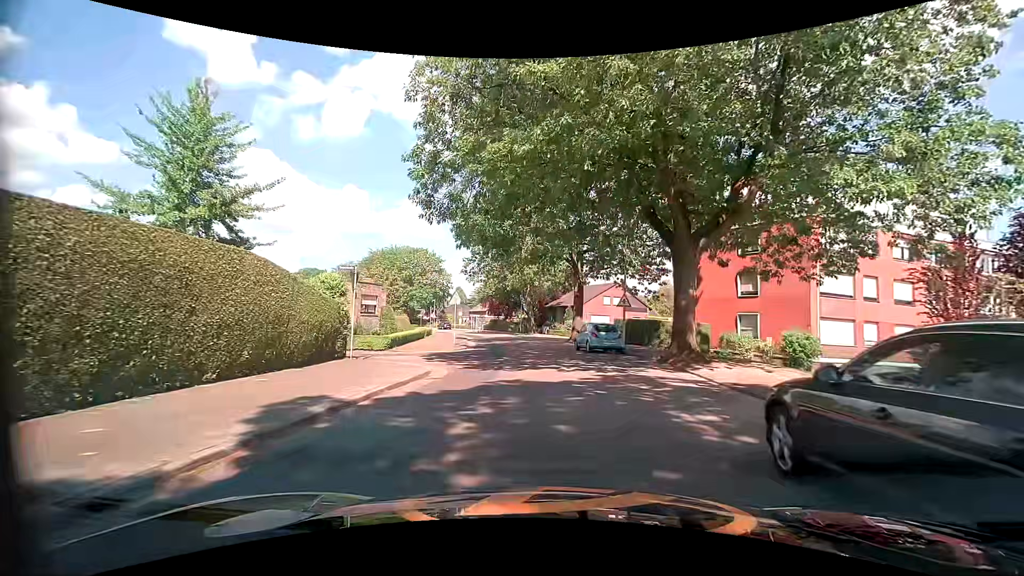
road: tertiary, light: Day
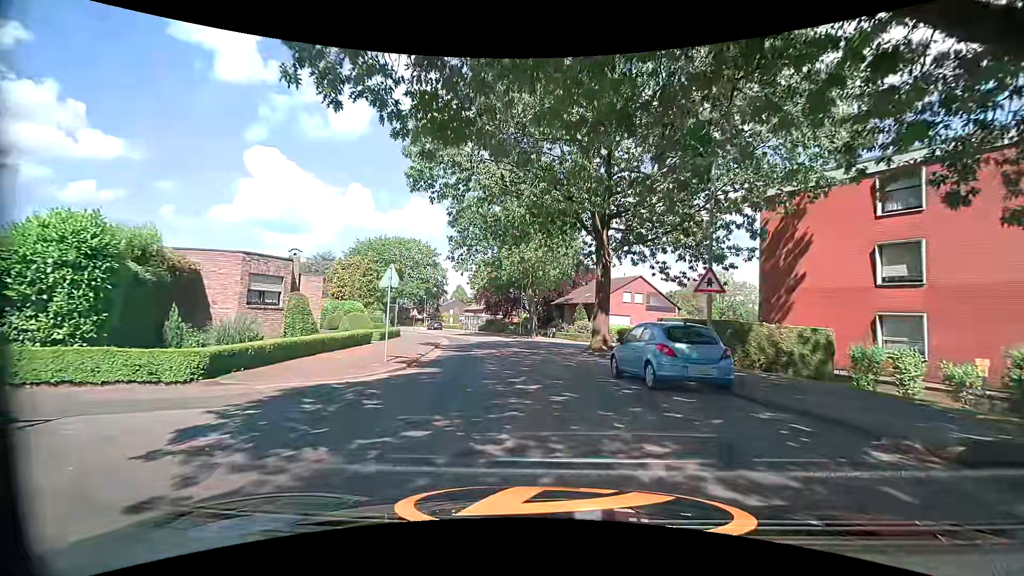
(+0.1, +13.1) m; +1°
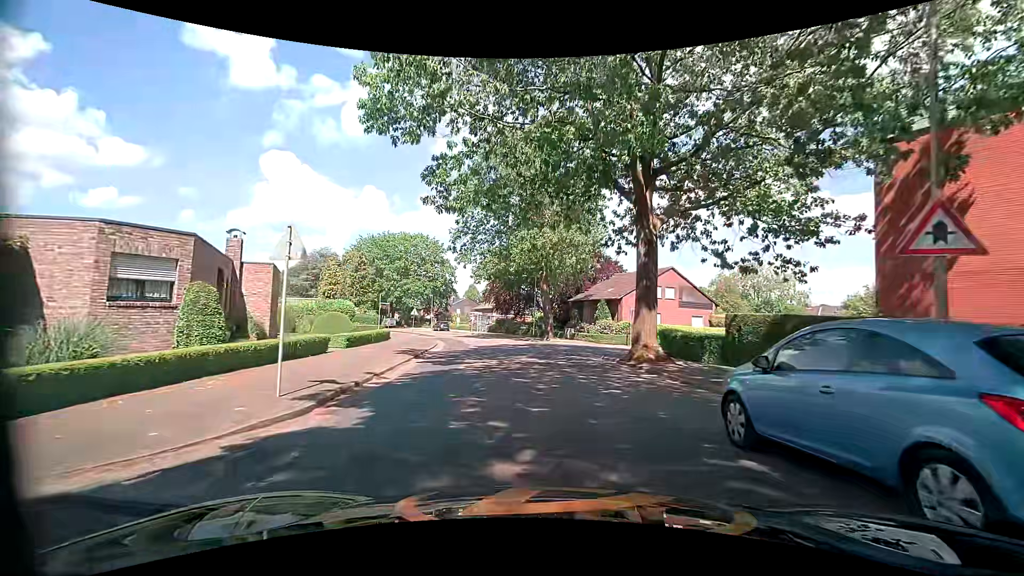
(-0.2, +7.3) m; -4°
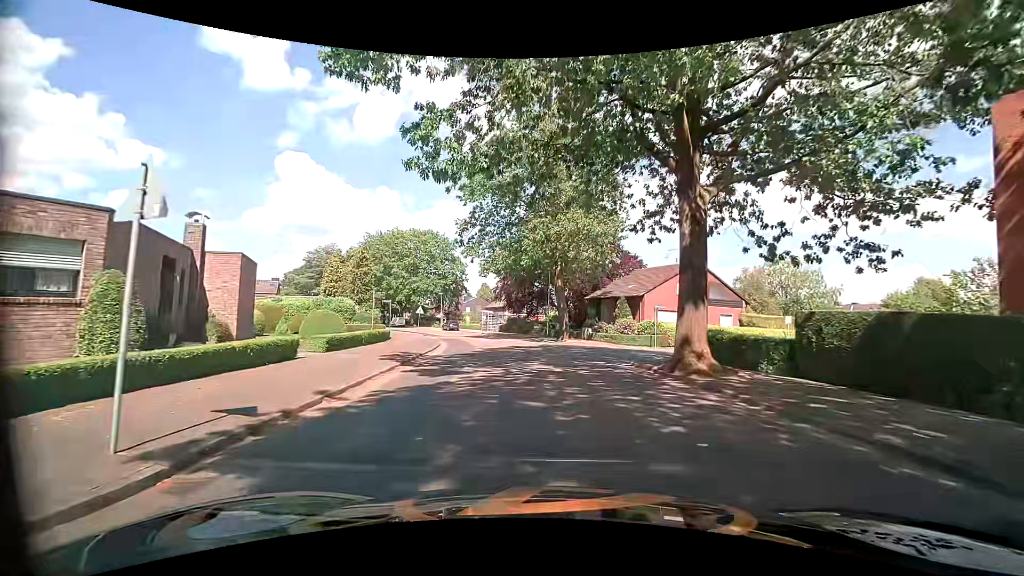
(0.0, +3.6) m; 0°
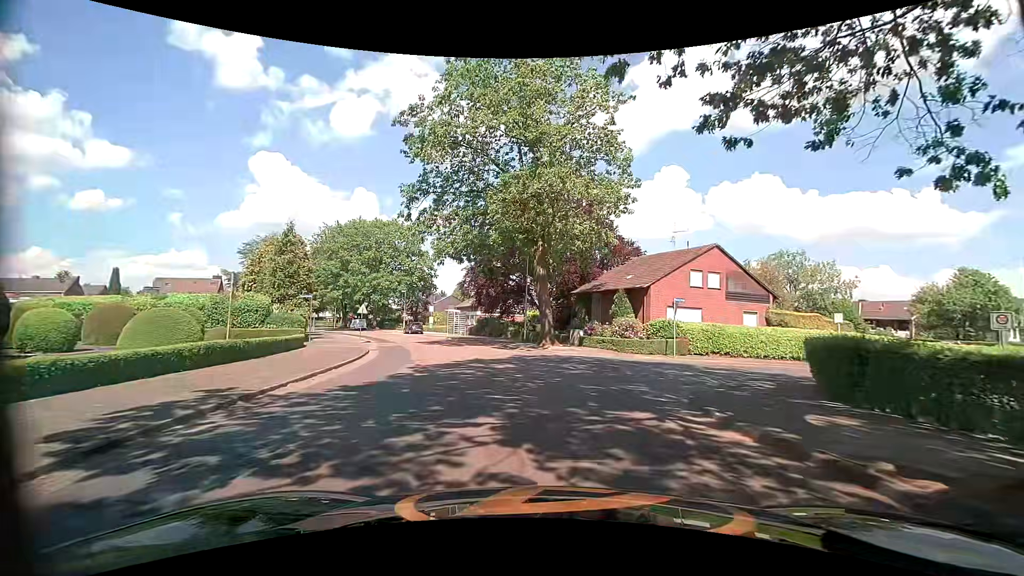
(+0.1, +10.5) m; +3°
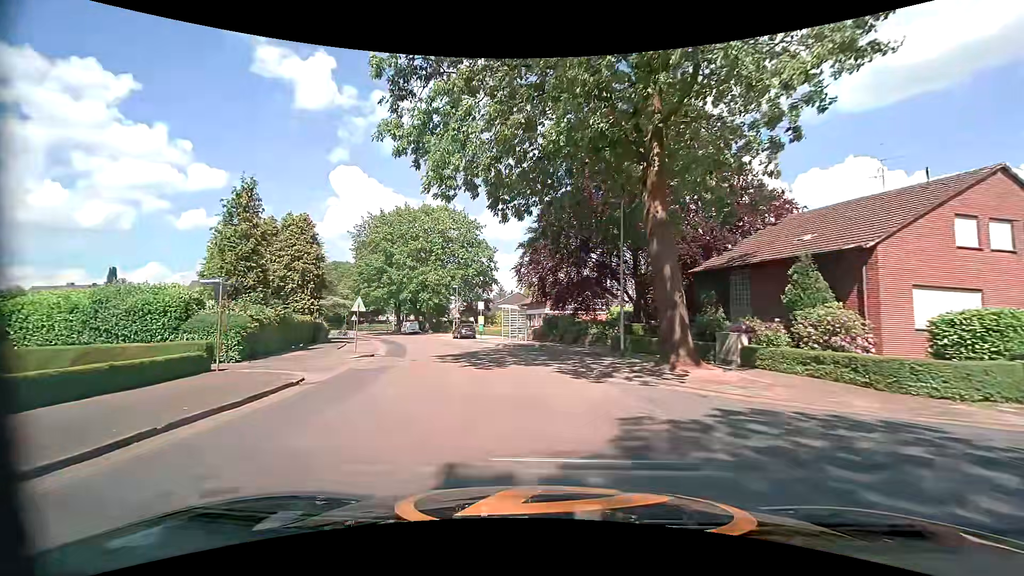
(-1.5, +15.5) m; -10°
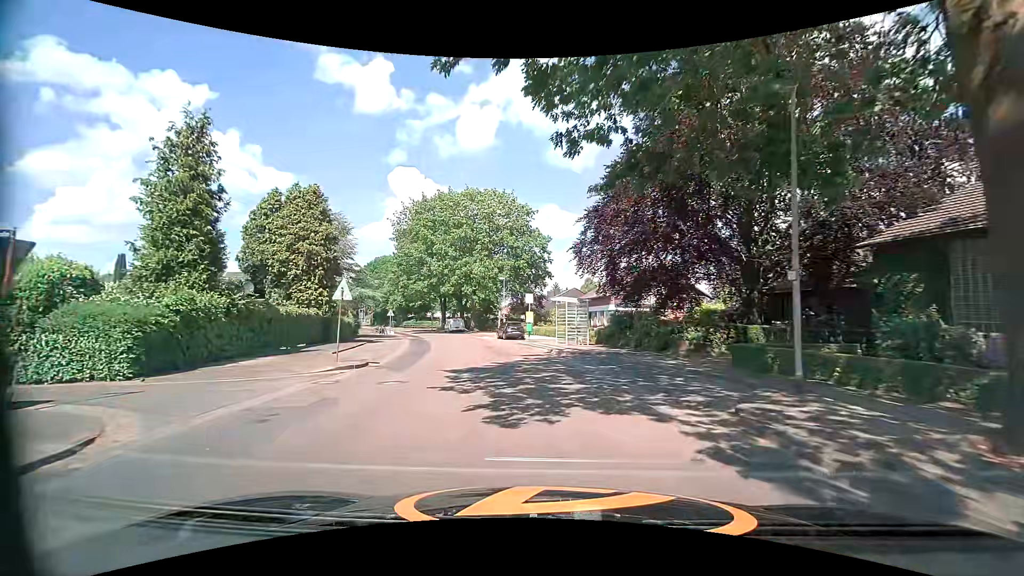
(-0.5, +9.0) m; -6°
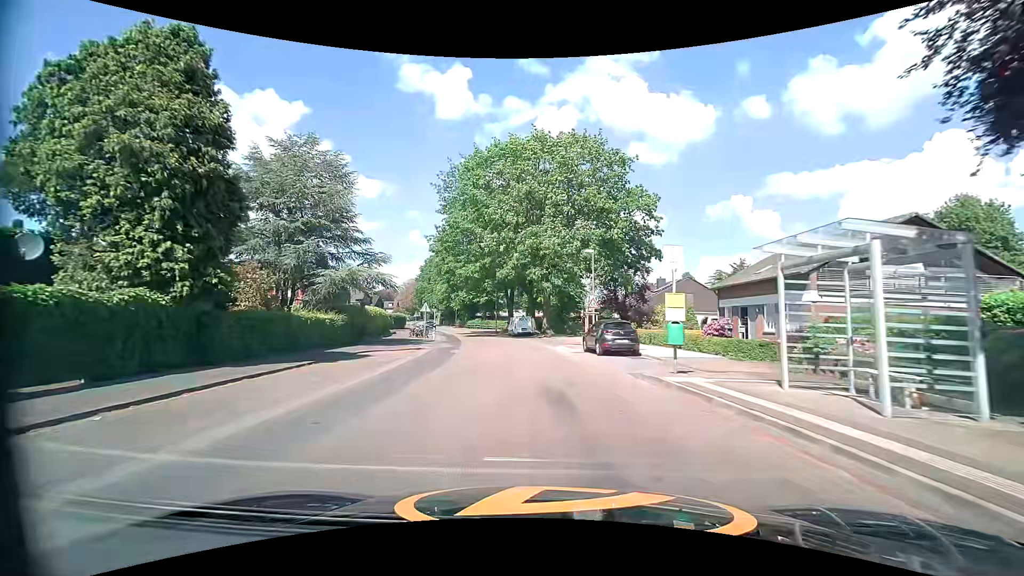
(-1.7, +20.1) m; -9°
(0, +10) (-1, +20) (-2, +30) (-3, +40) (-6, +50) (-8, +59) (-11, +69) (-14, +78) (-17, +88) (-20, +97) m
